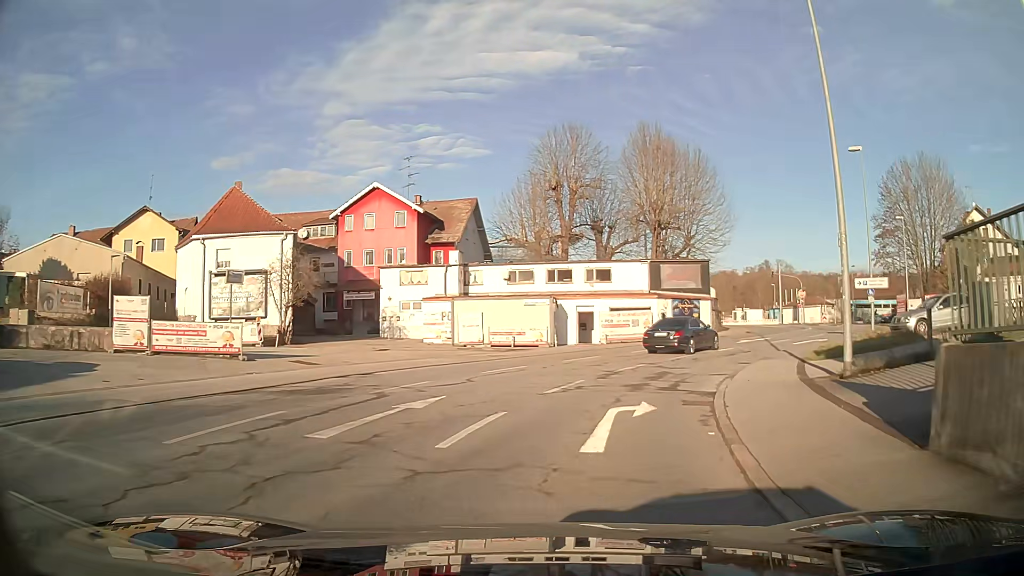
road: tertiary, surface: asphalt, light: Day
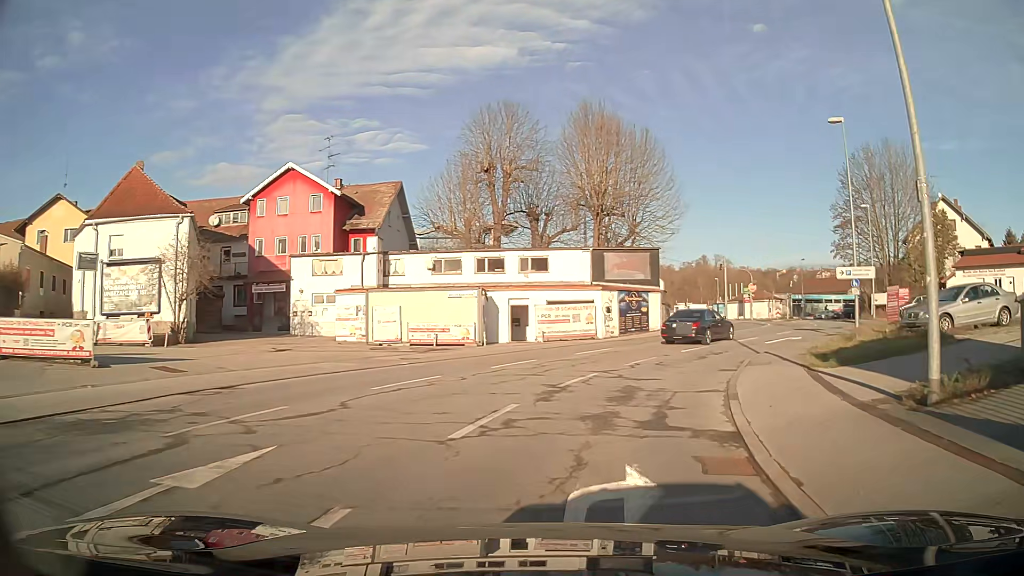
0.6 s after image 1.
(+0.2, +5.4) m; +6°
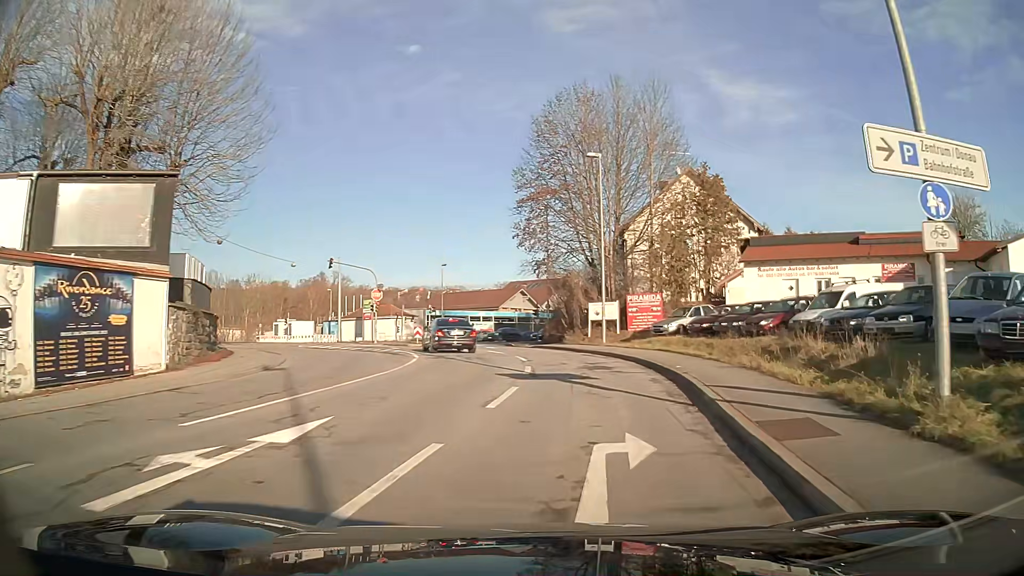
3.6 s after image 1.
(+7.1, +25.3) m; +31°
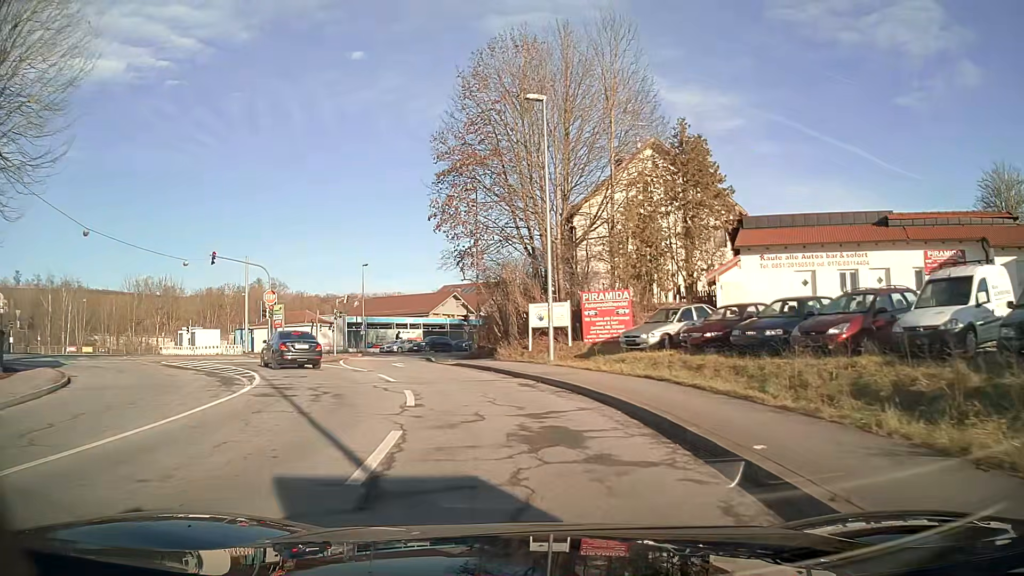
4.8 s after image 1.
(+0.5, +10.4) m; +3°
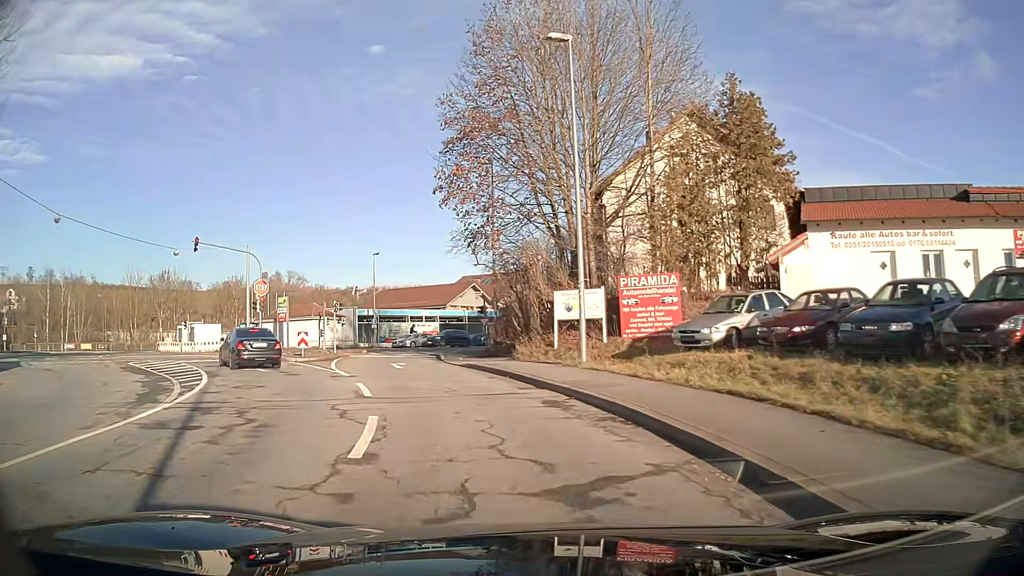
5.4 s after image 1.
(-0.1, +5.1) m; -2°
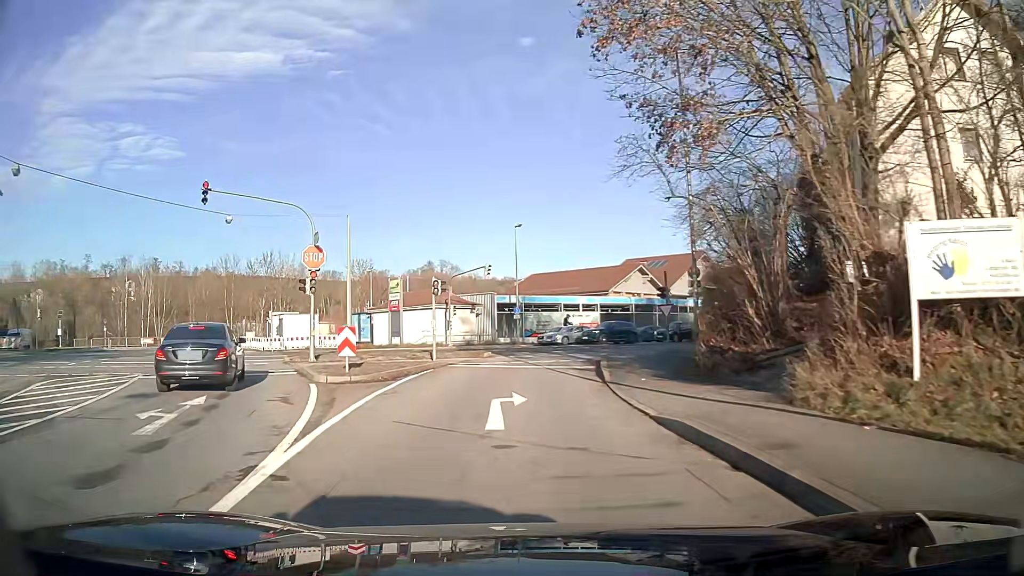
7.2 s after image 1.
(-1.8, +14.8) m; -14°
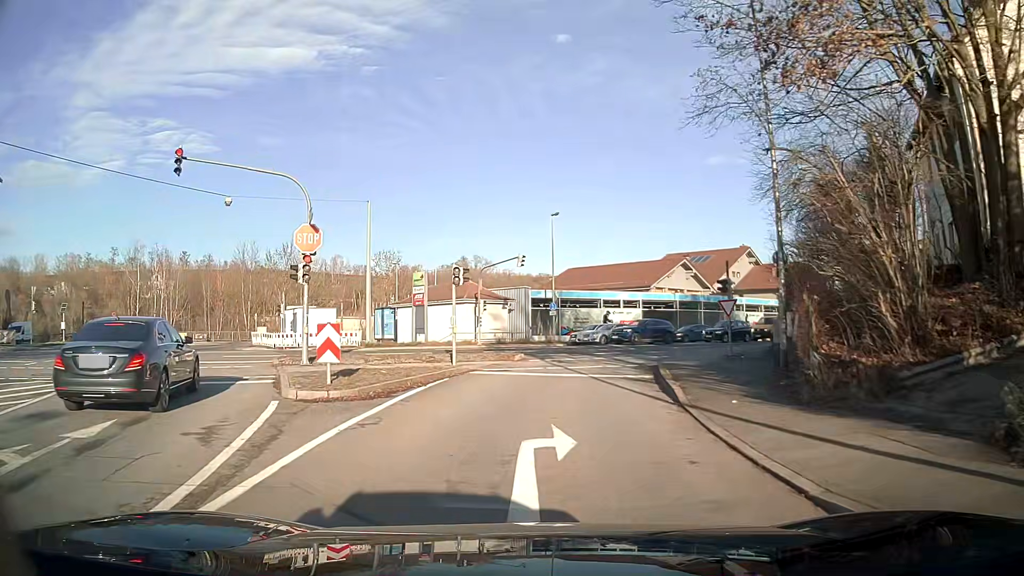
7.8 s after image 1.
(-0.1, +4.5) m; -1°
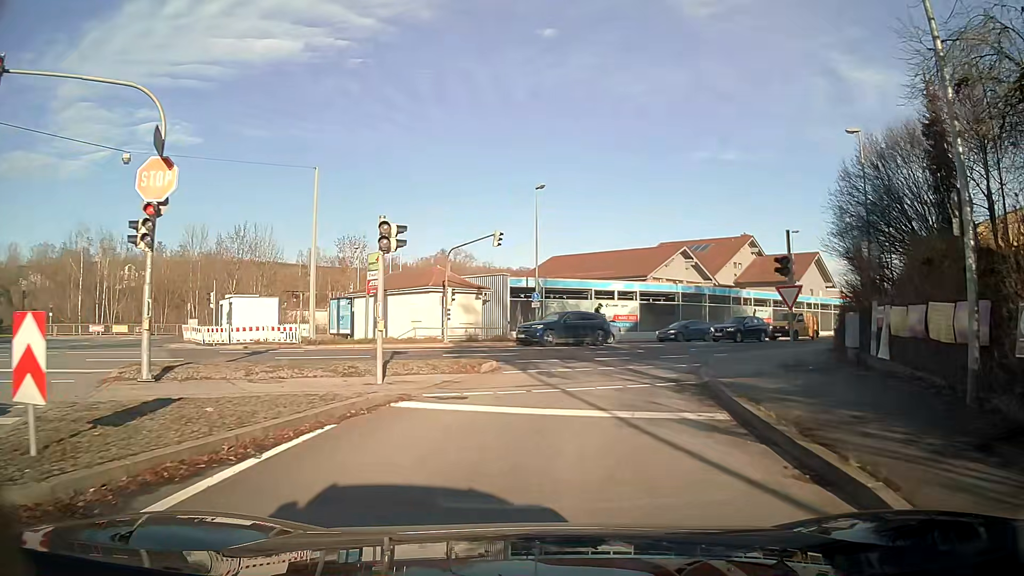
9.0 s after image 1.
(+0.1, +8.3) m; +3°
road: tertiary_link
(0, +10) (+2, +20) (+7, +28) (+15, +35) (+22, +41) (+30, +48) (+37, +55) (+44, +62) (+51, +69) (+58, +76) m
